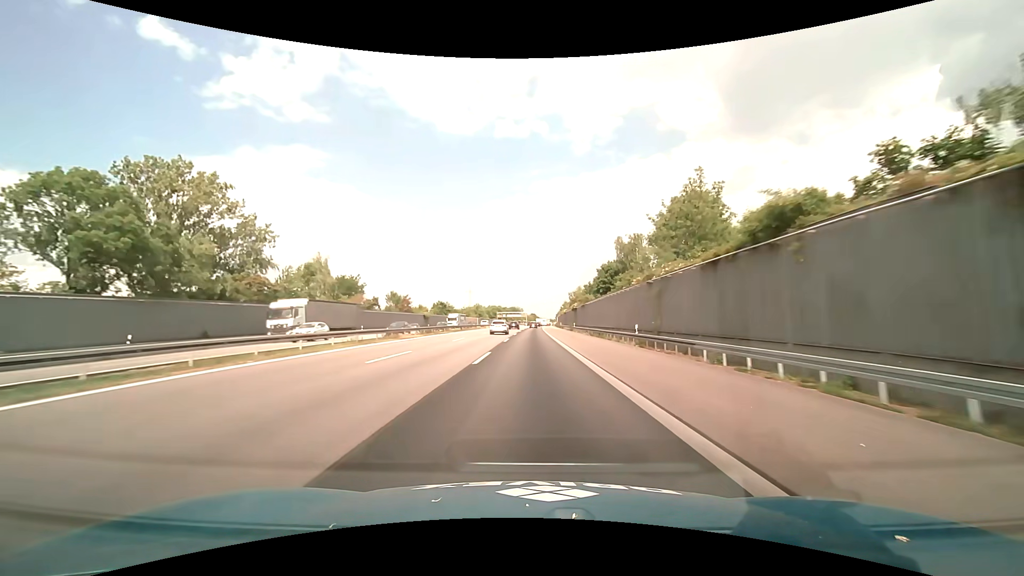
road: motorway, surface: asphalt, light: Day
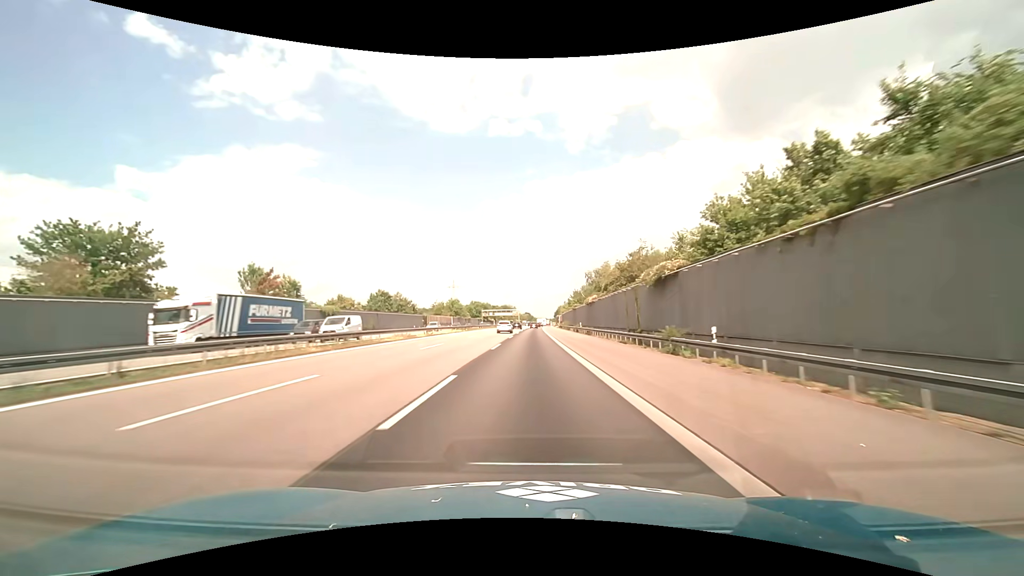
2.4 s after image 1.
(+0.4, +63.2) m; +1°
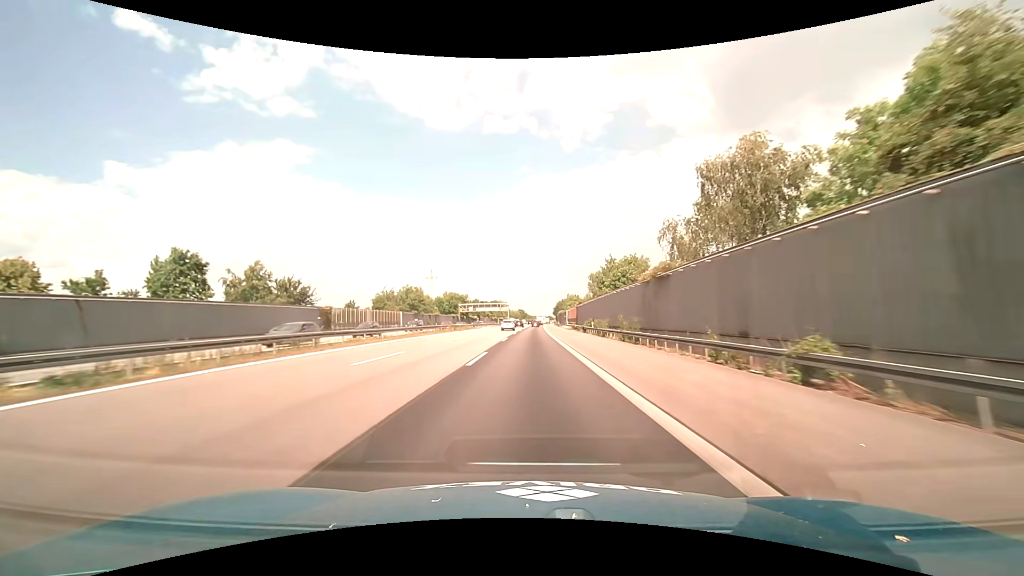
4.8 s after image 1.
(+0.4, +63.3) m; +1°
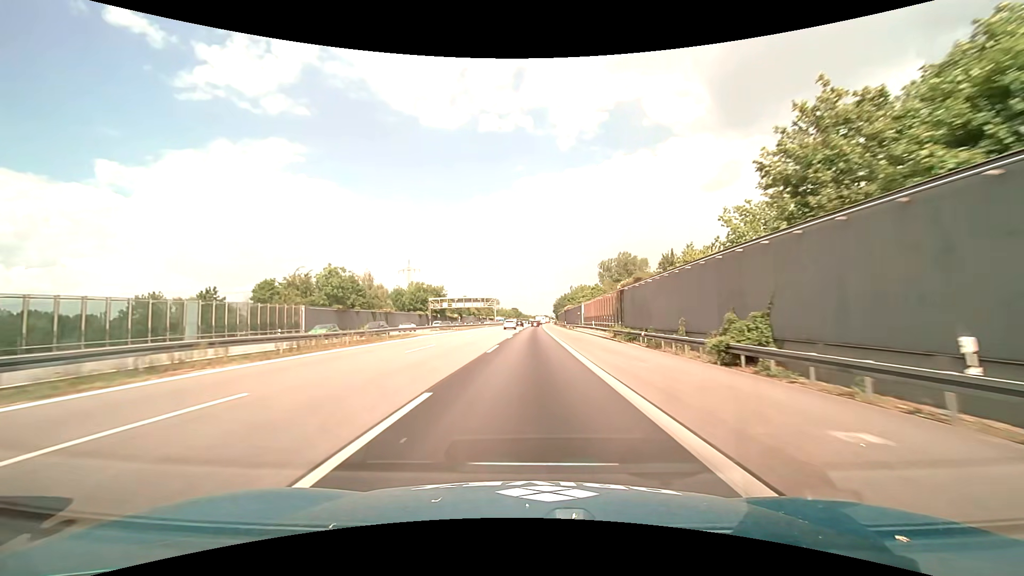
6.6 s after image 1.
(+0.3, +47.6) m; +1°
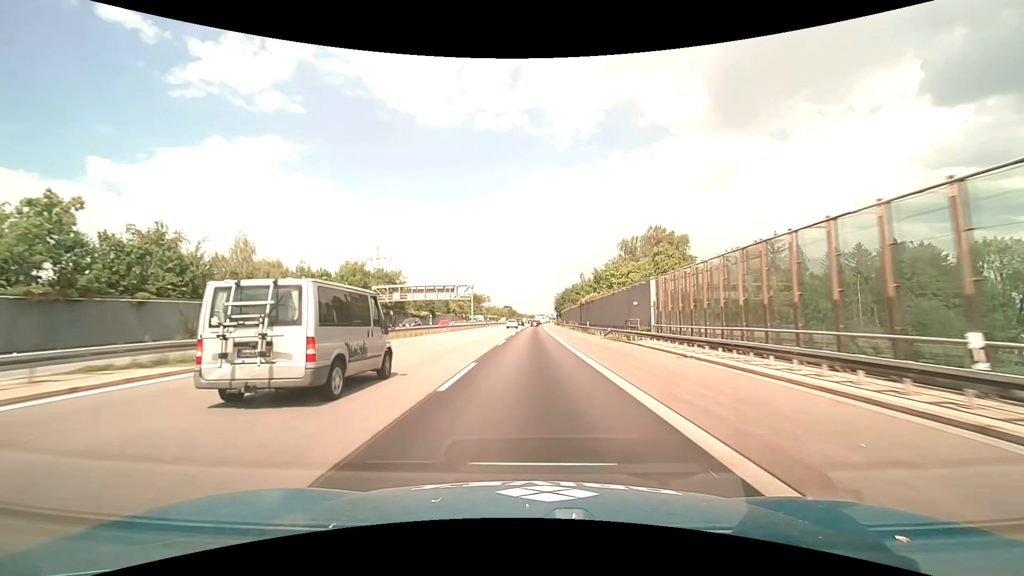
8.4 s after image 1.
(+0.2, +47.6) m; +1°
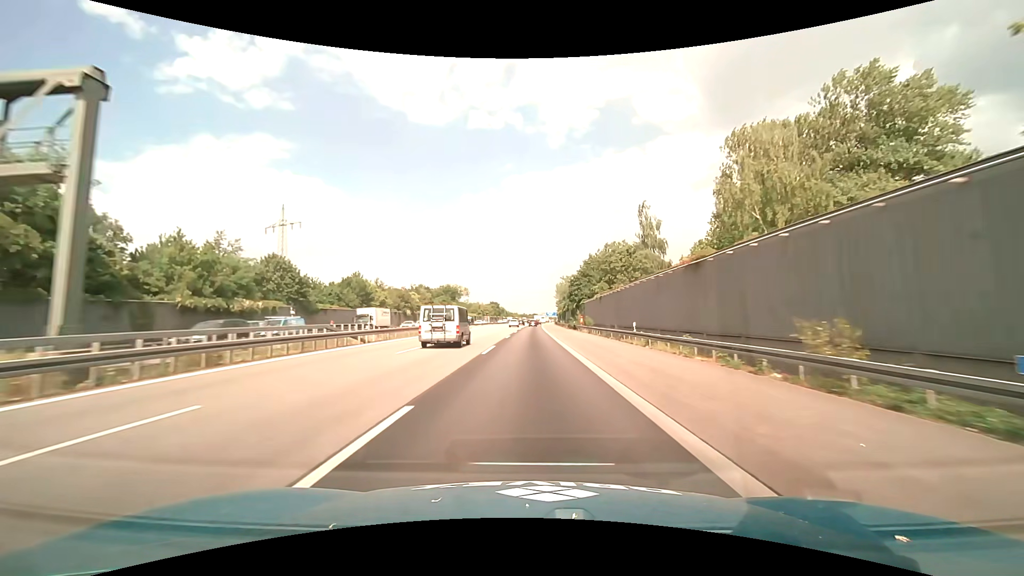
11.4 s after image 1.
(+0.7, +79.2) m; +1°
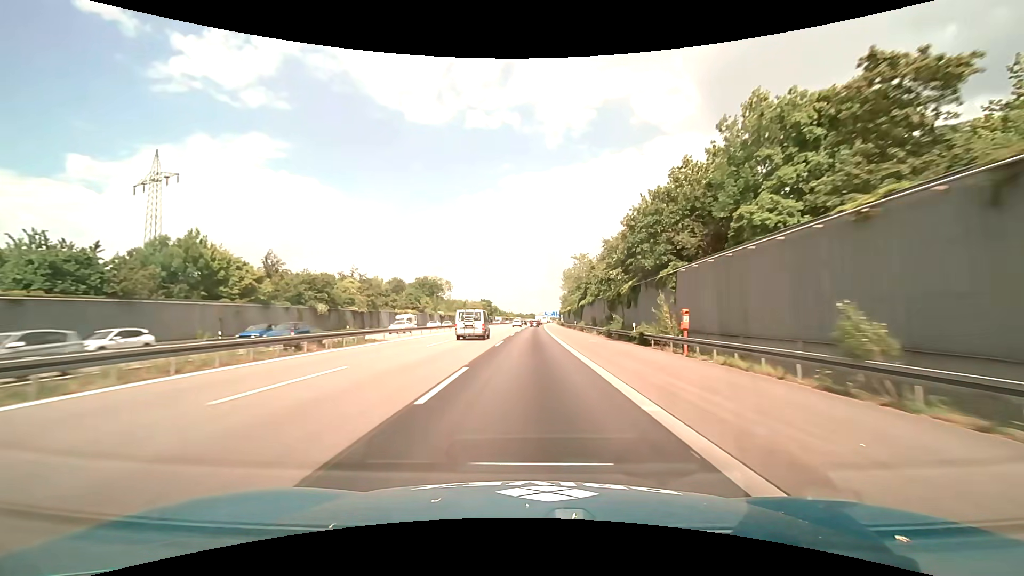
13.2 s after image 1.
(+0.2, +47.6) m; 0°
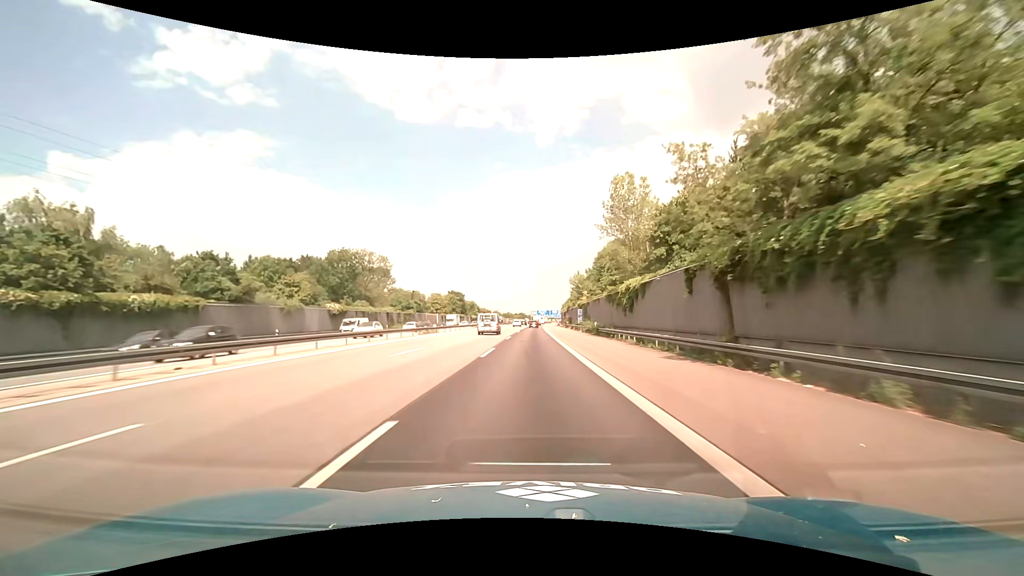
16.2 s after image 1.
(+0.7, +79.3) m; +1°
(0, +10) (0, +20) (0, +30) (0, +40) (0, +50) (0, +60) (+1, +70) (+1, +80) (+1, +90) (+1, +100) m
